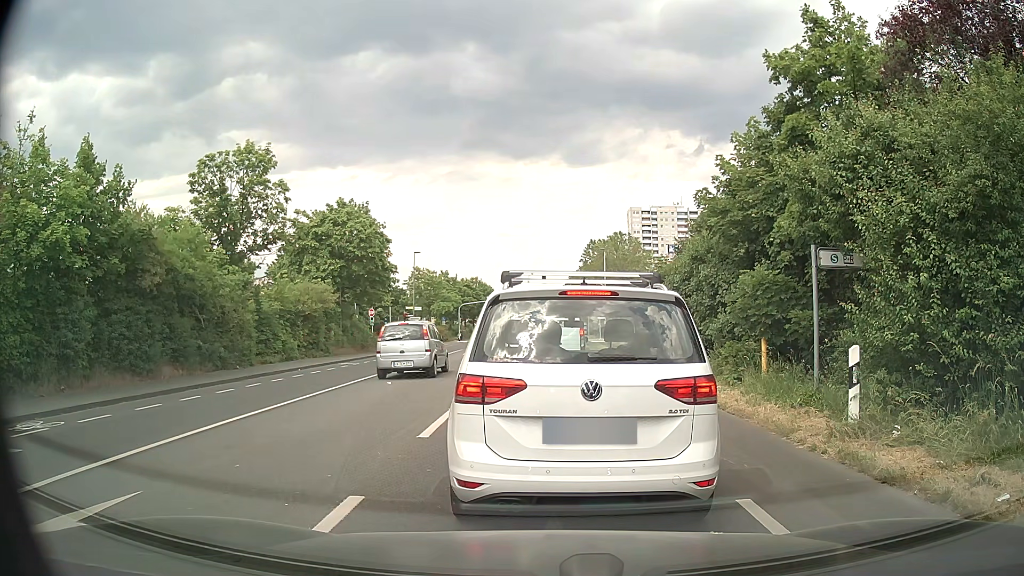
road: secondary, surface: asphalt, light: Day
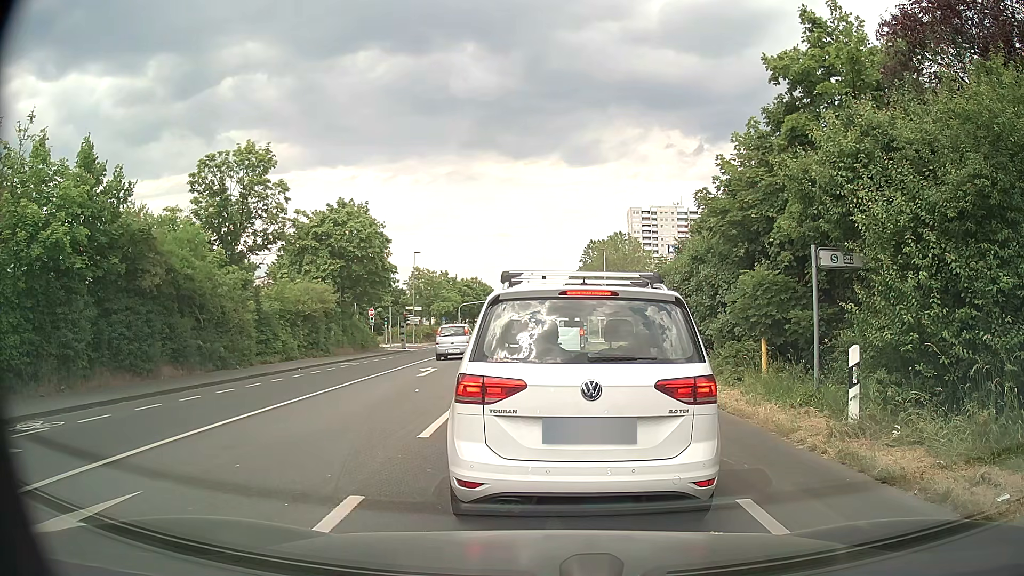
(0.0, 0.0) m; 0°
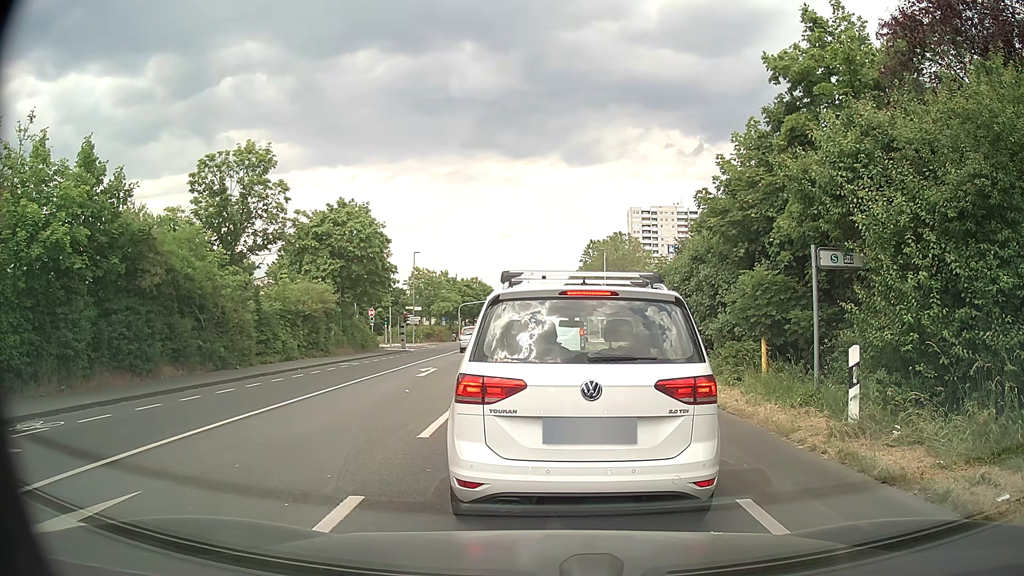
(0.0, 0.0) m; 0°
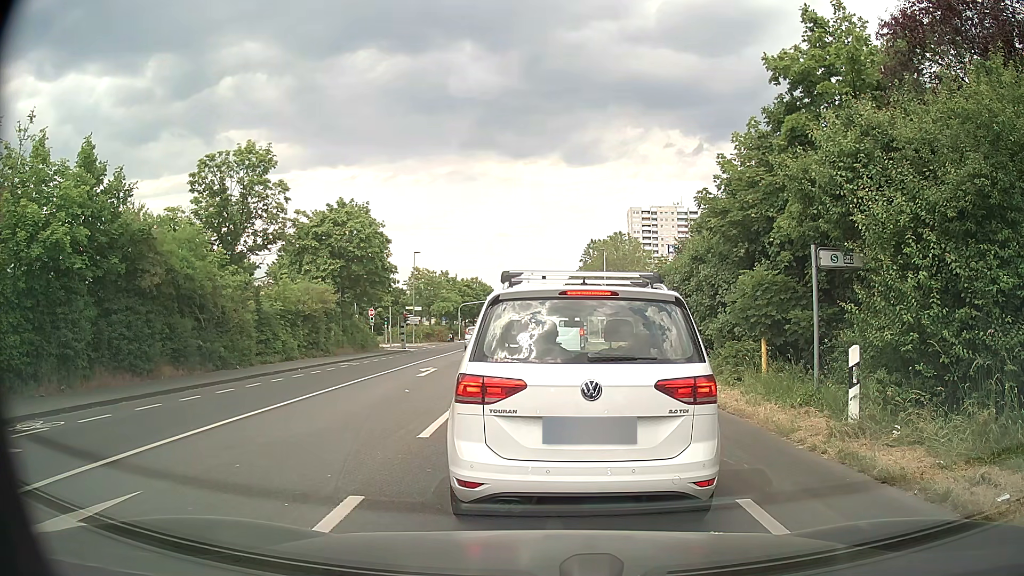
(0.0, 0.0) m; 0°
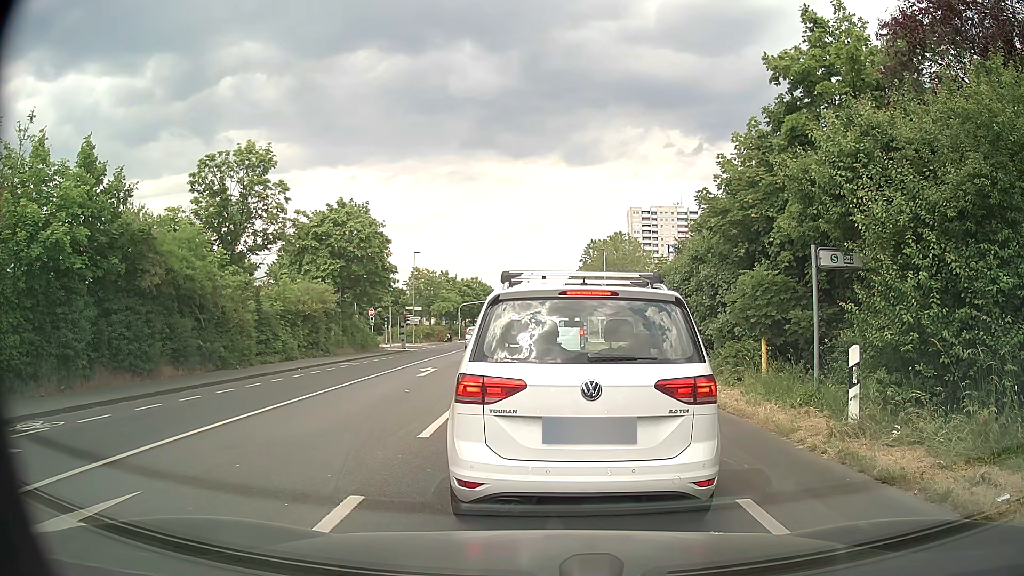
(0.0, 0.0) m; 0°
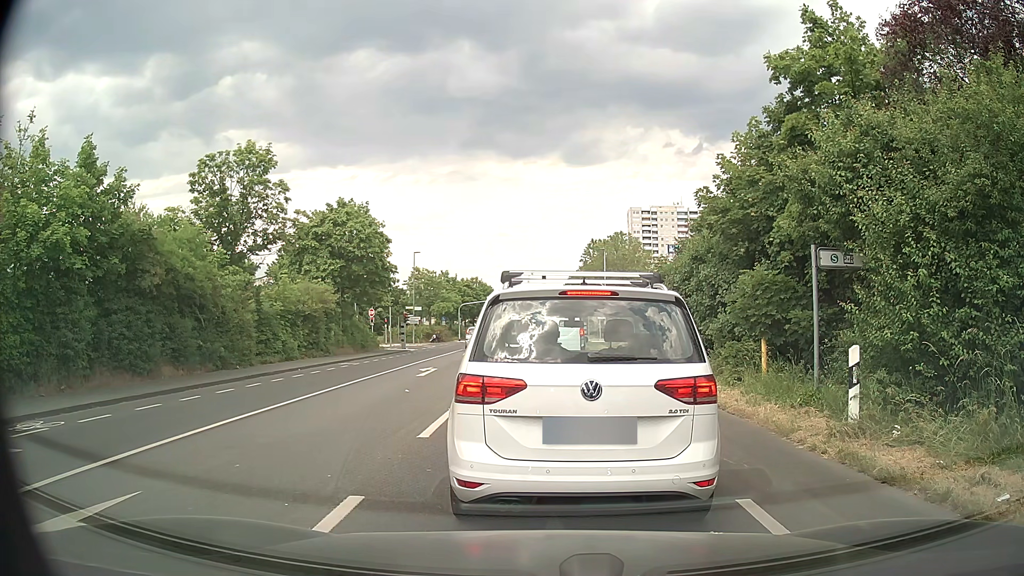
(0.0, 0.0) m; 0°
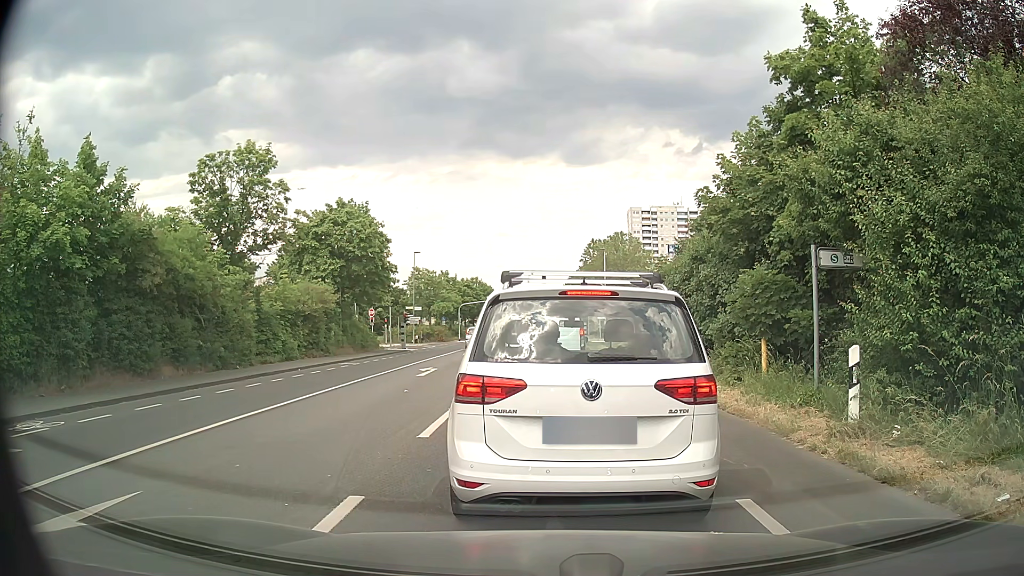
(0.0, 0.0) m; 0°
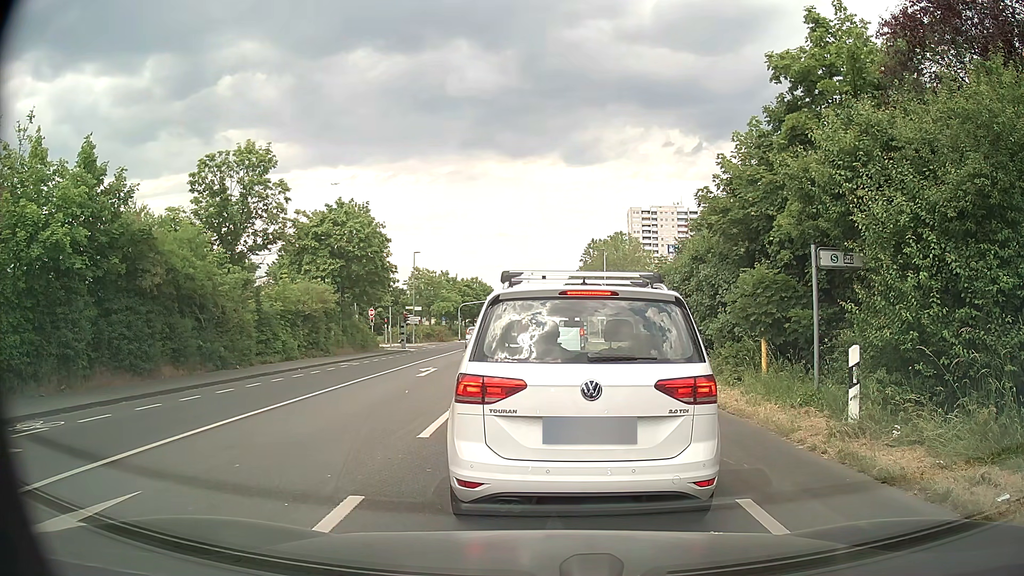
(0.0, 0.0) m; 0°
(0, +10) (-1, +20) (-1, +30) (-1, +40) (-1, +50) (-2, +60) (-2, +70) (-2, +80) (-2, +90) (-3, +100) m
